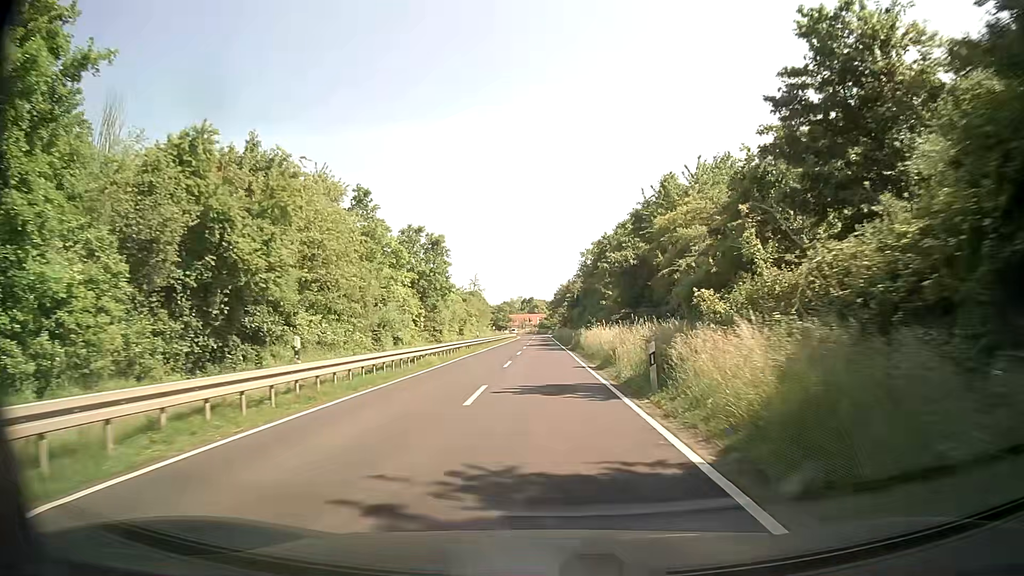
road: secondary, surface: asphalt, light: Day
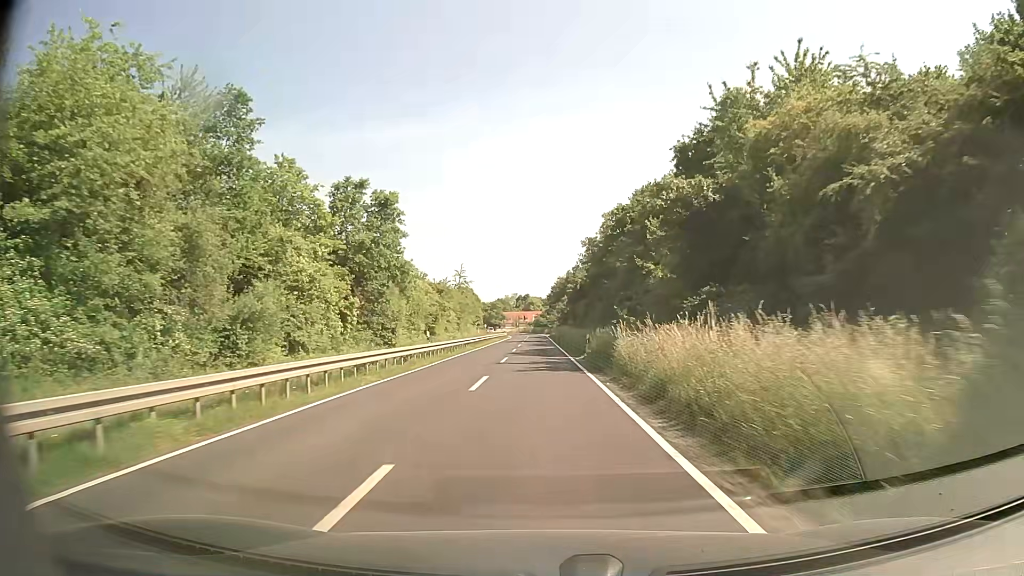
(+0.1, +21.4) m; 0°
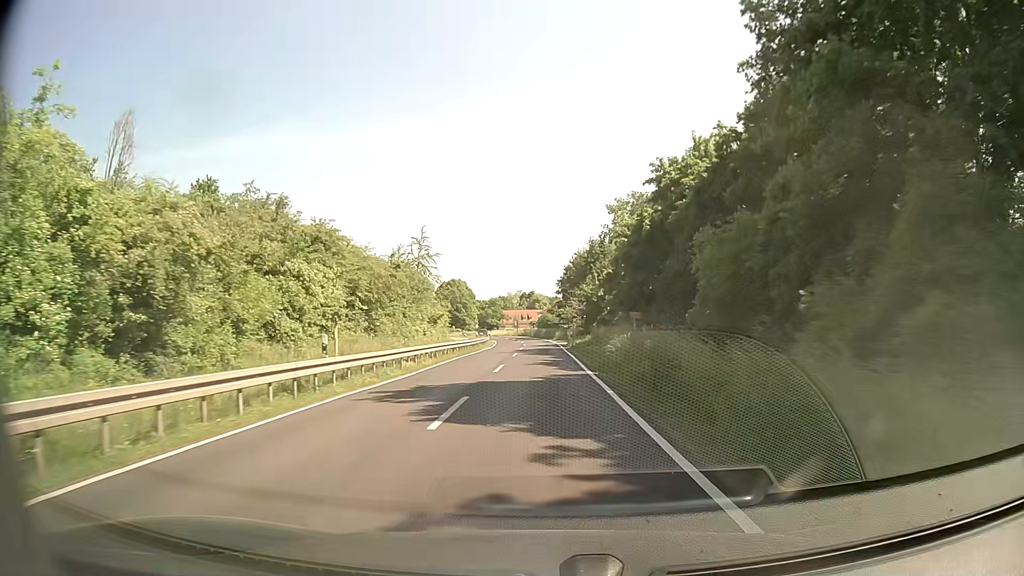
(-0.4, +53.6) m; -1°
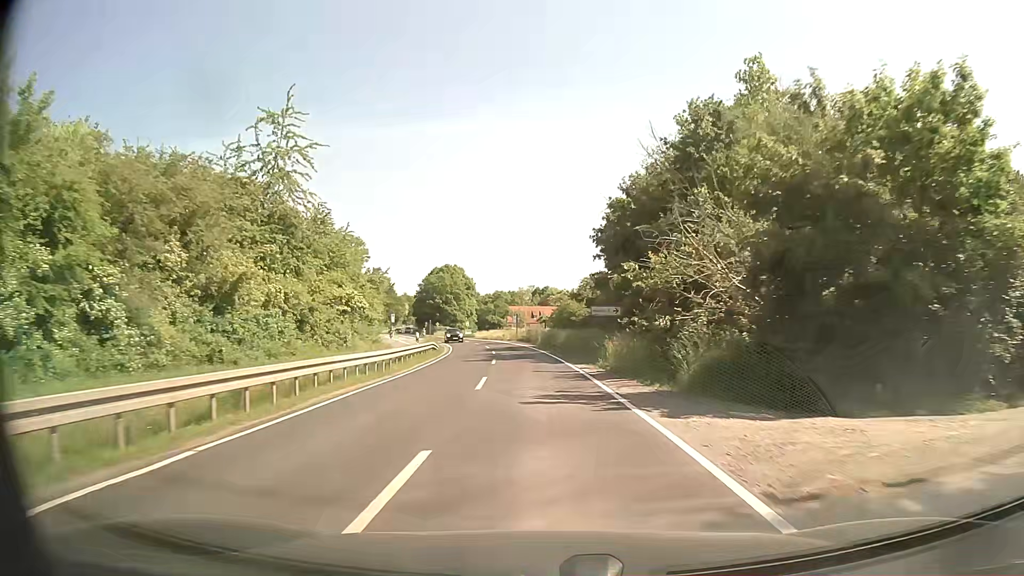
(-0.3, +53.6) m; -1°
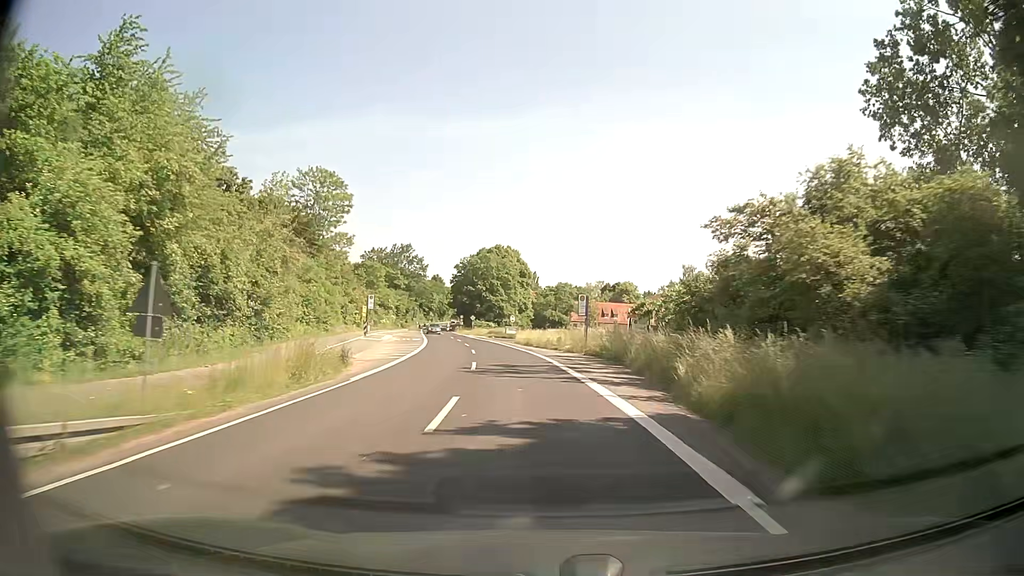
(-1.9, +42.8) m; -6°
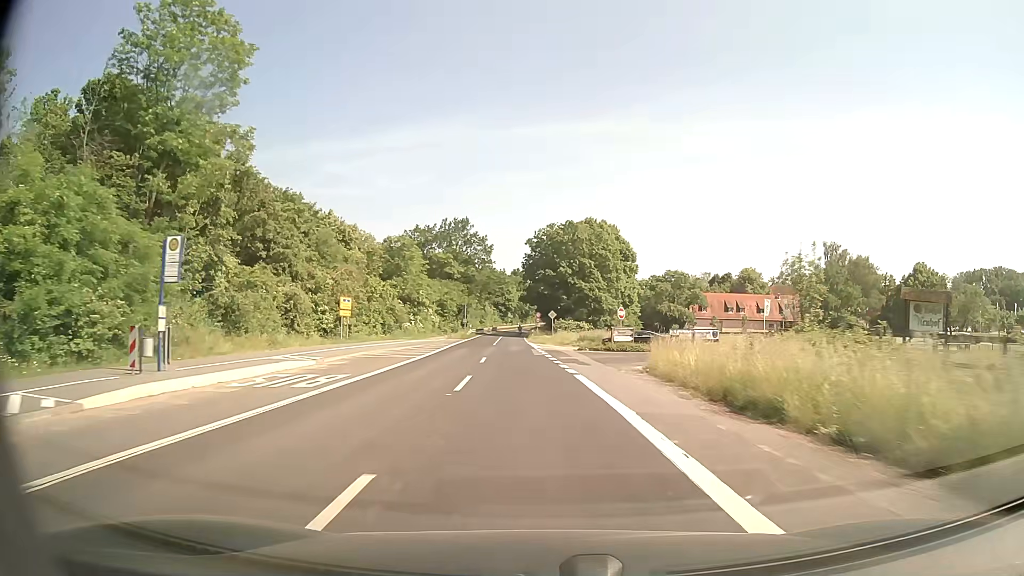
(-2.8, +42.8) m; -8°
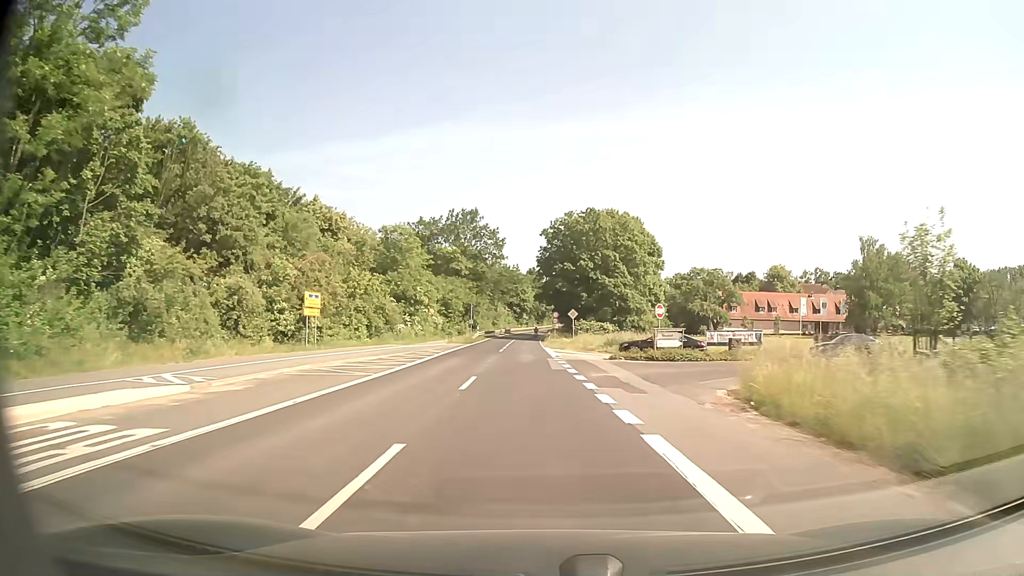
(-0.1, +10.7) m; -1°
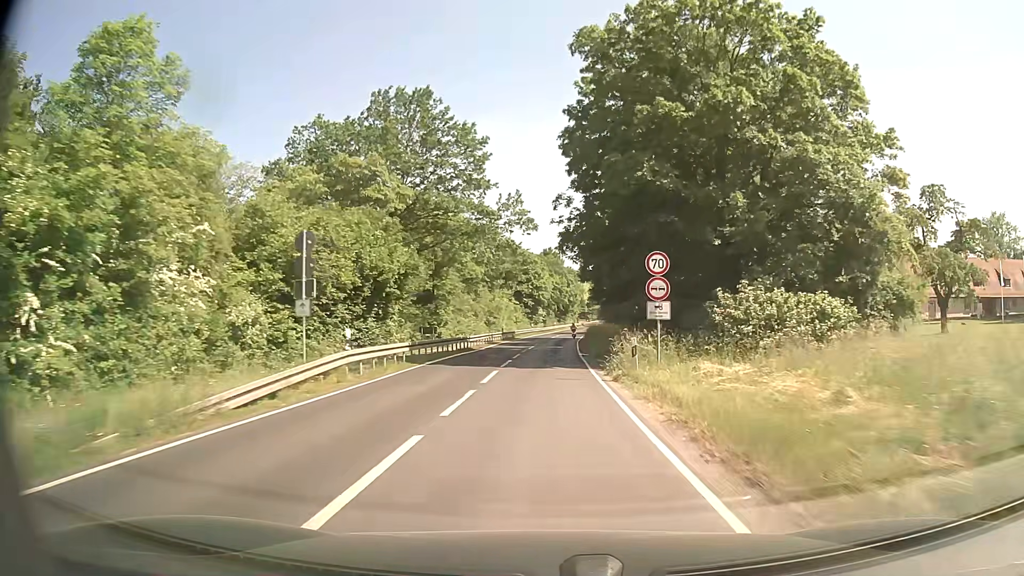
(-1.3, +53.5) m; -2°
(0, +10) (0, +20) (+1, +30) (+1, +40) (+1, +50) (+2, +60) (+3, +70) (+4, +80) (+5, +90) (+6, +100) m
